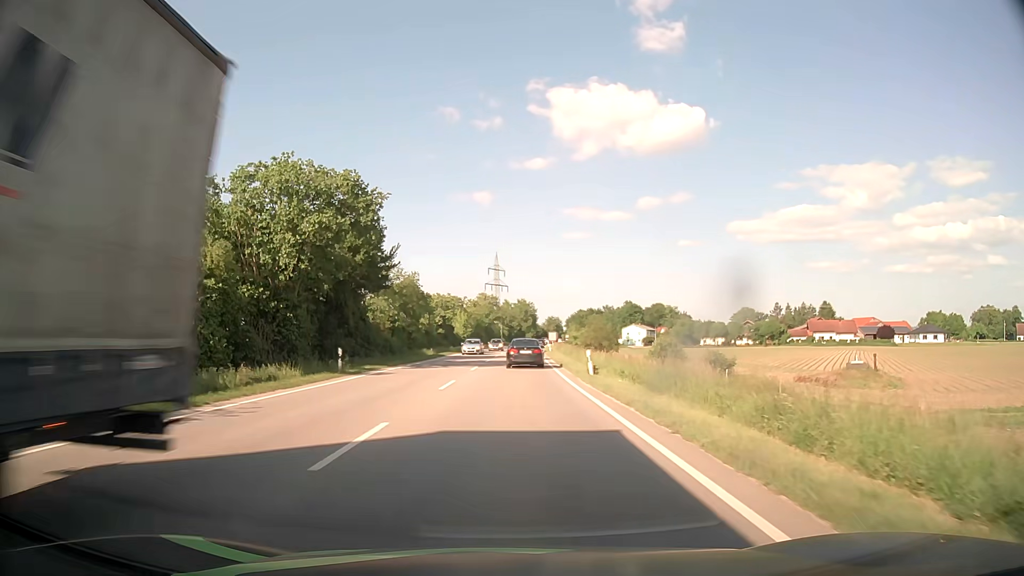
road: primary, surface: asphalt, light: Day
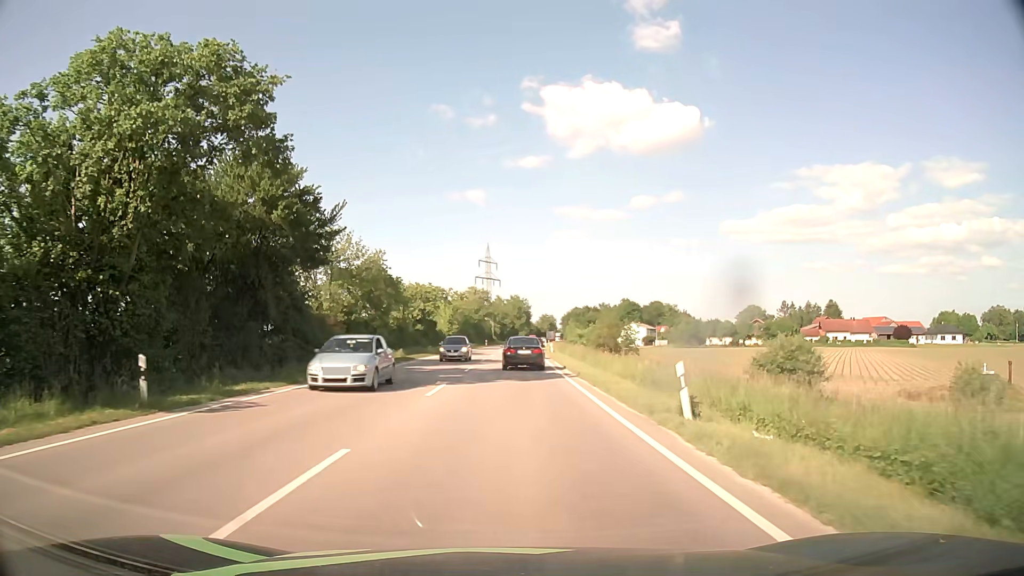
(0.0, +14.4) m; +1°
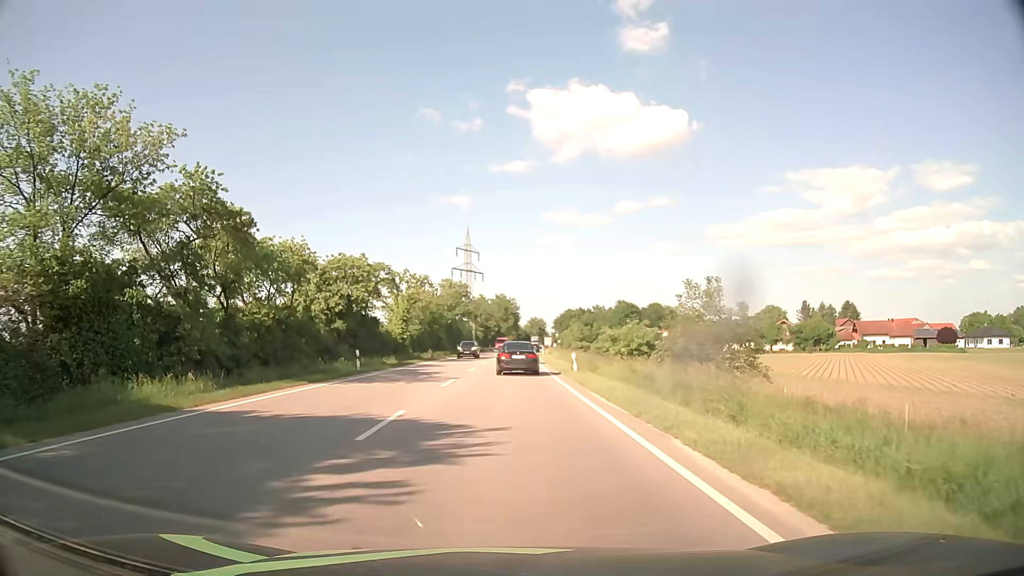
(+0.4, +30.1) m; +1°
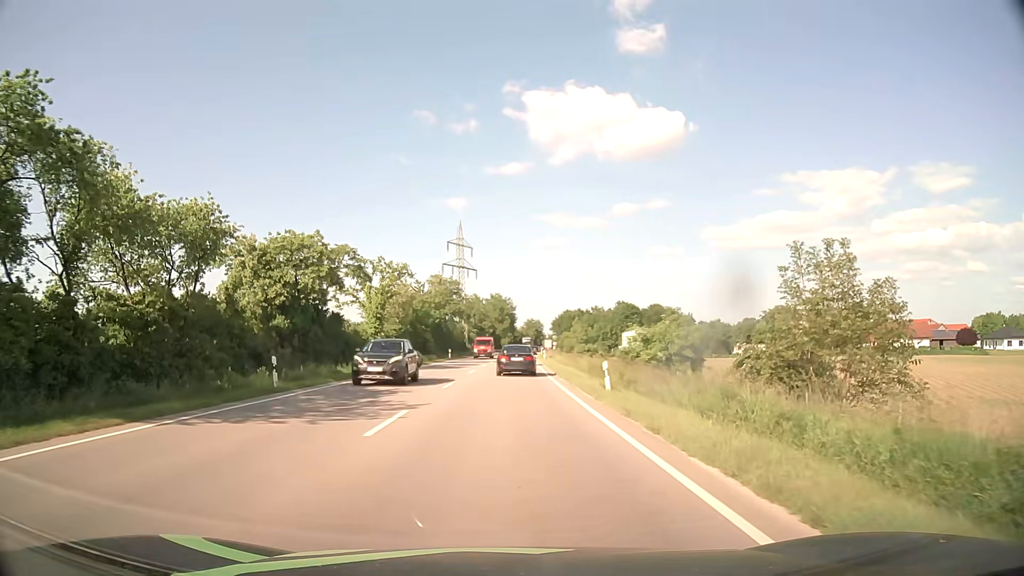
(0.0, +11.0) m; 0°
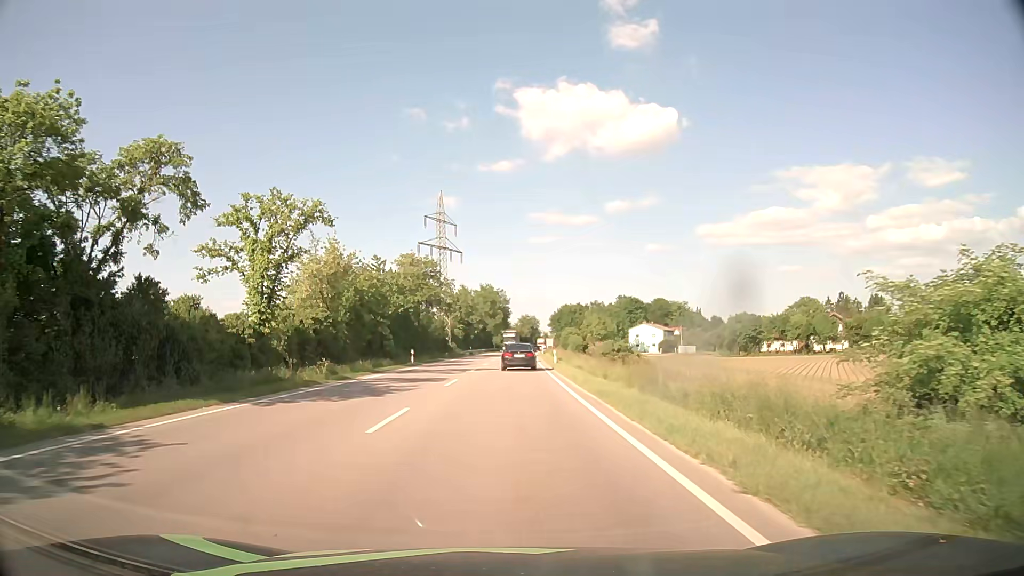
(+0.2, +23.7) m; +1°
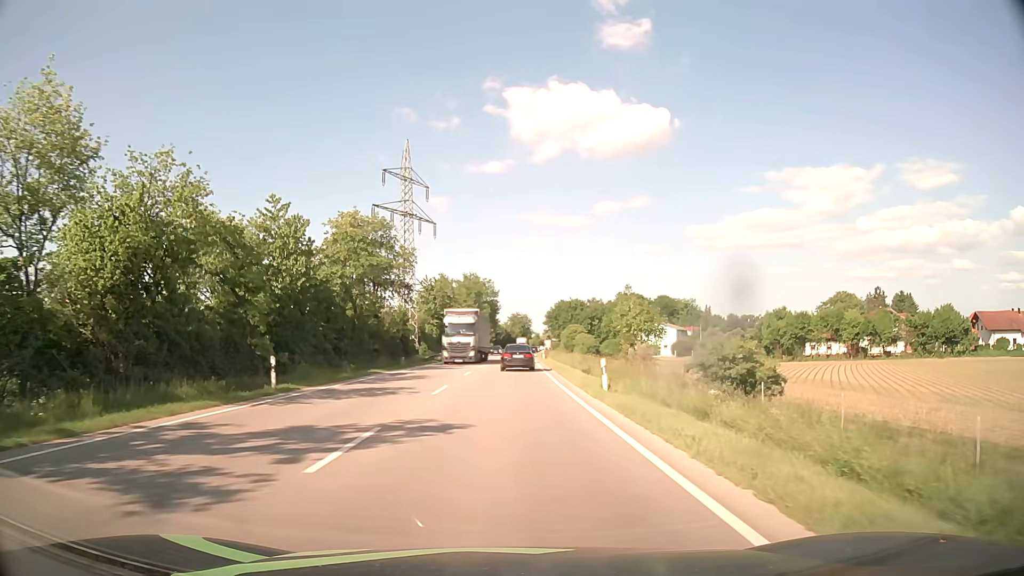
(+0.3, +27.0) m; +1°
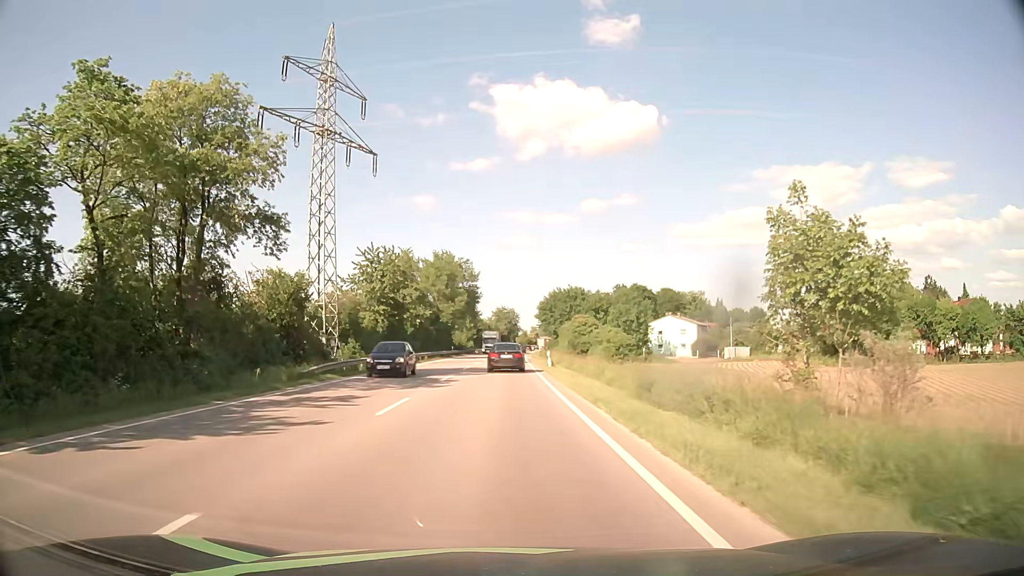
(+0.5, +29.9) m; +1°
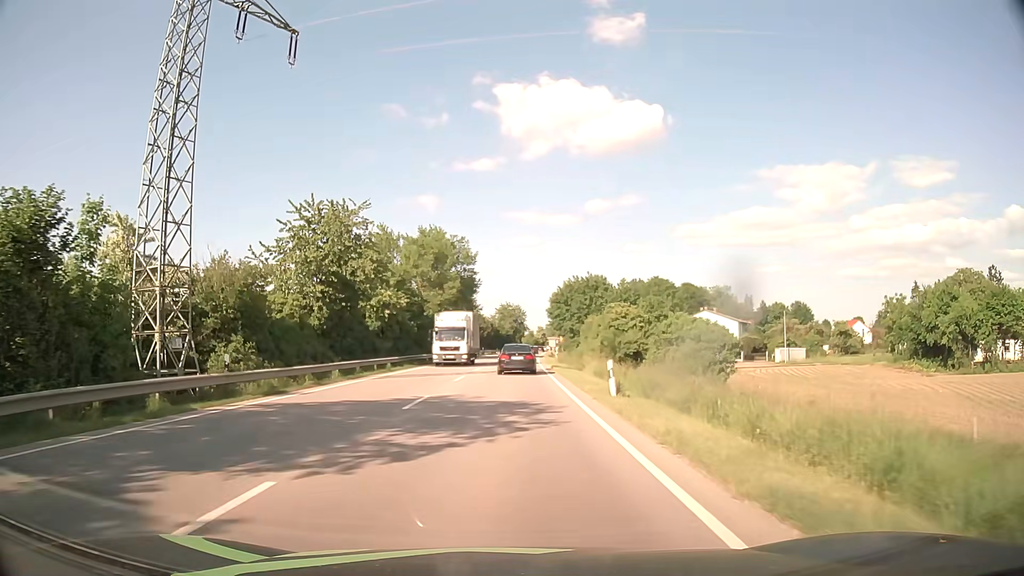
(0.0, +22.5) m; -1°
(0, +10) (0, +20) (0, +30) (+1, +40) (+1, +50) (+1, +60) (+2, +70) (+2, +80) (+3, +90) (+4, +100) m
